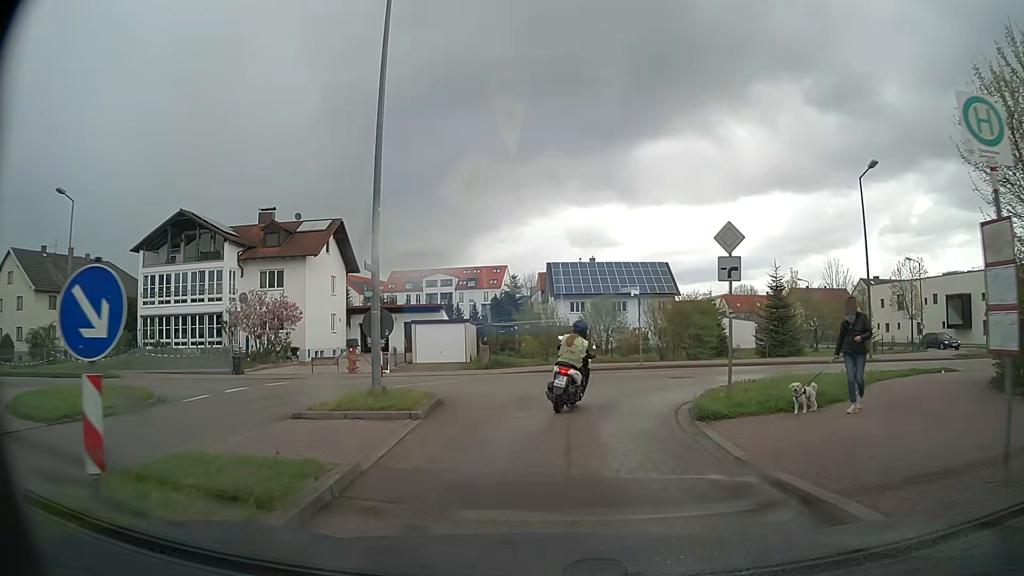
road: tertiary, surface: asphalt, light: Day
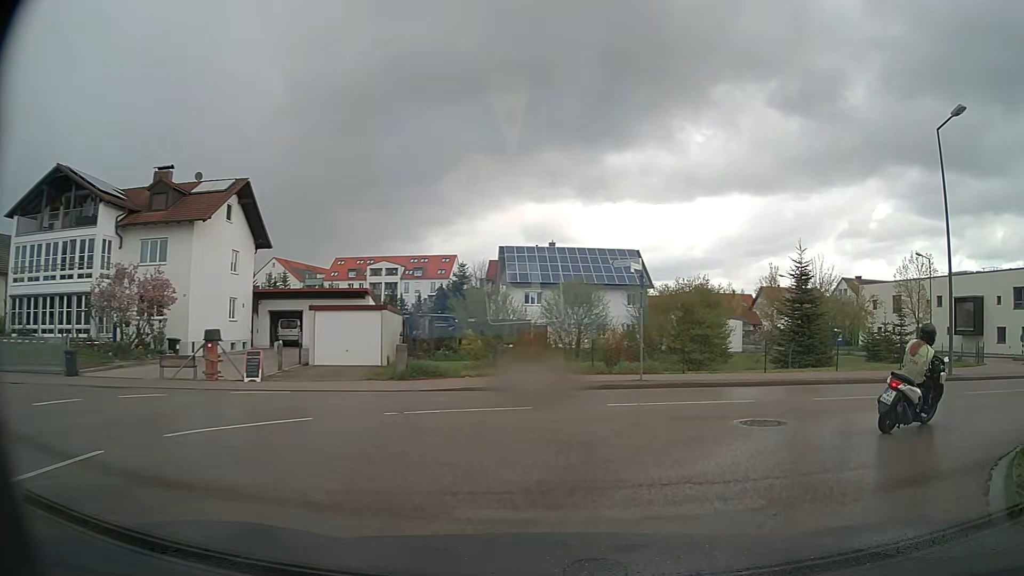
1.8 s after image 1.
(-0.2, +10.5) m; +4°
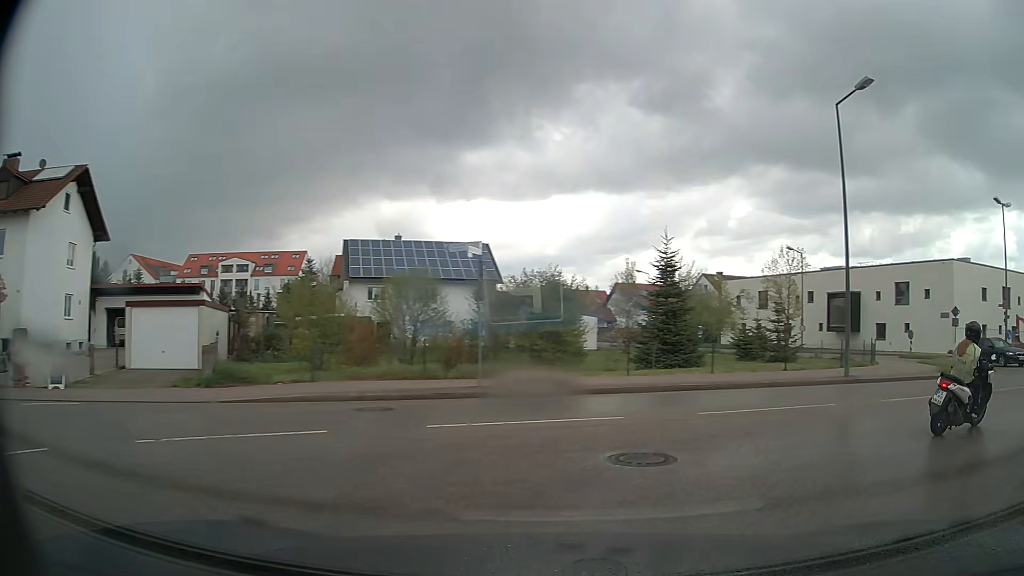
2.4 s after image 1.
(+0.3, +3.1) m; +13°
